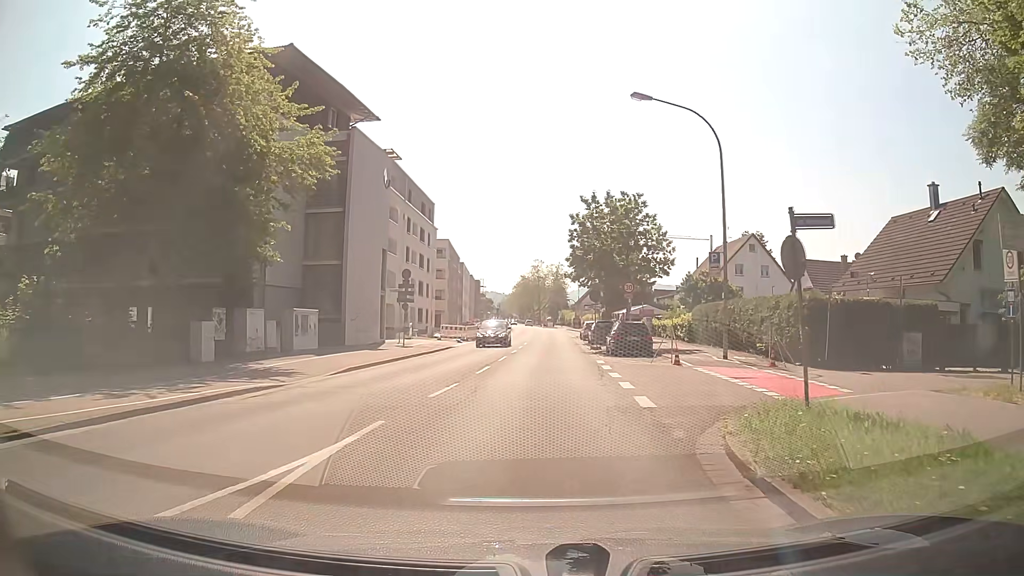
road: secondary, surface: asphalt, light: Day
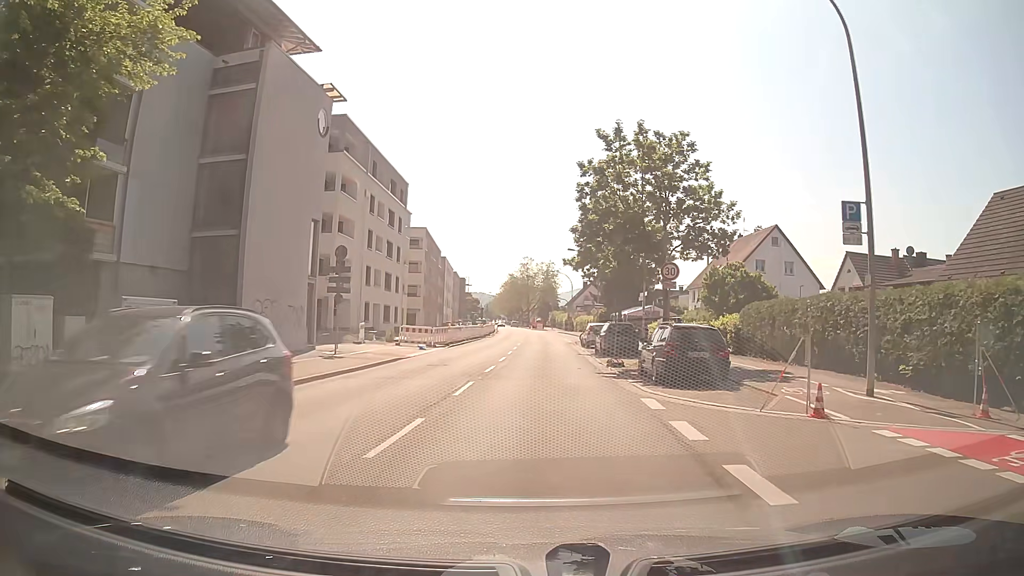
(-0.1, +11.8) m; 0°
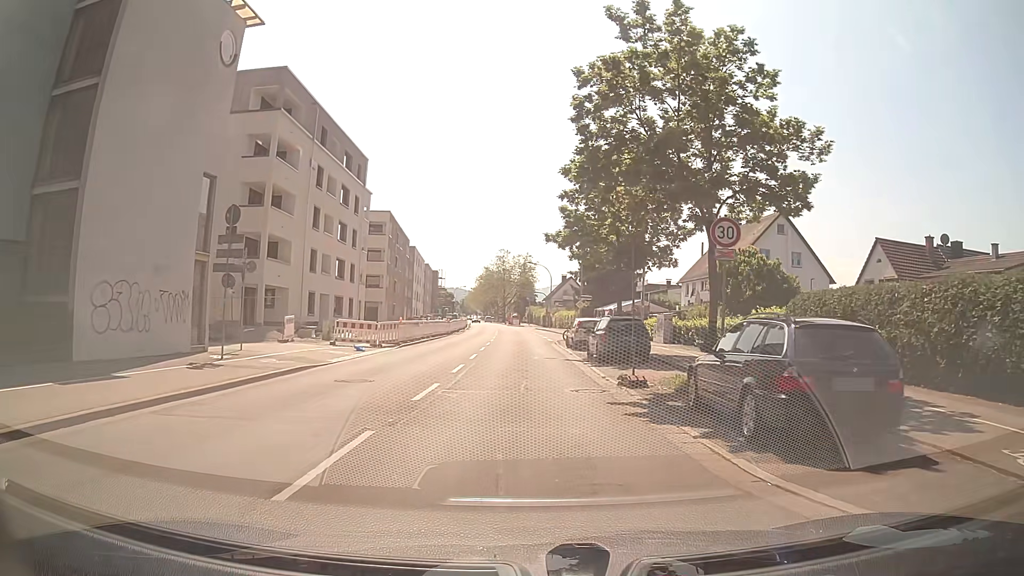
(+0.2, +8.4) m; +1°
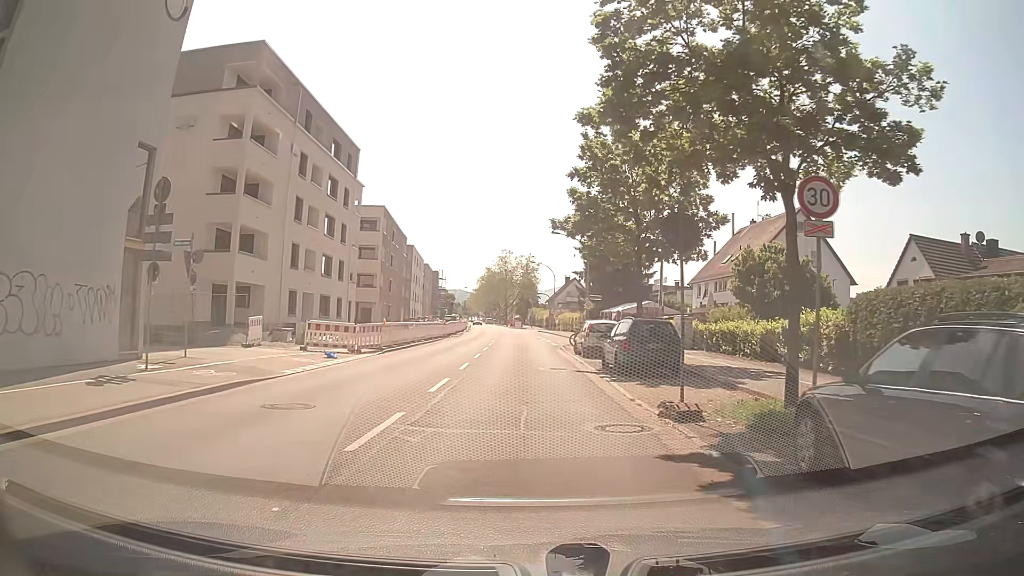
(0.0, +4.3) m; 0°
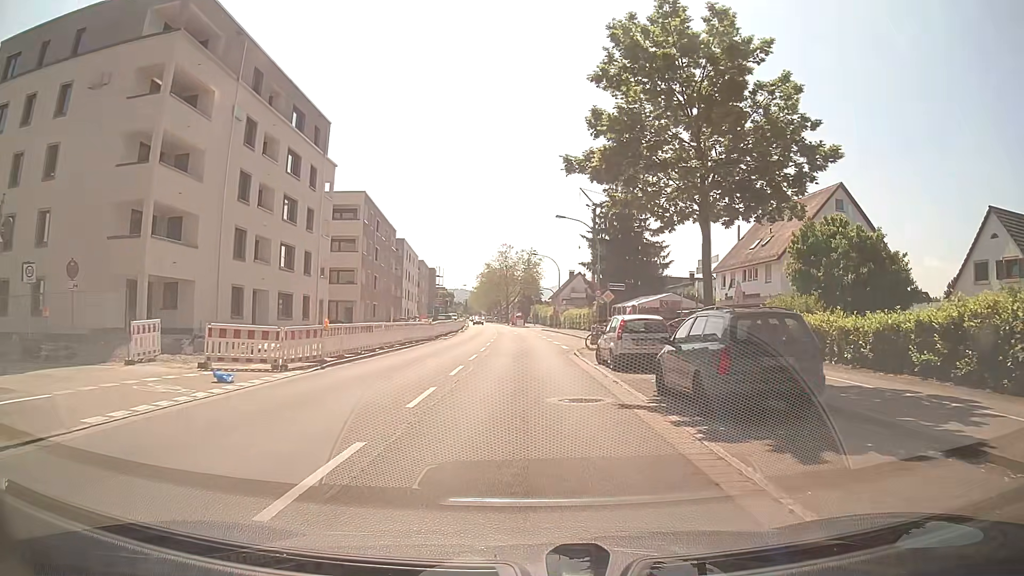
(+0.1, +8.5) m; 0°
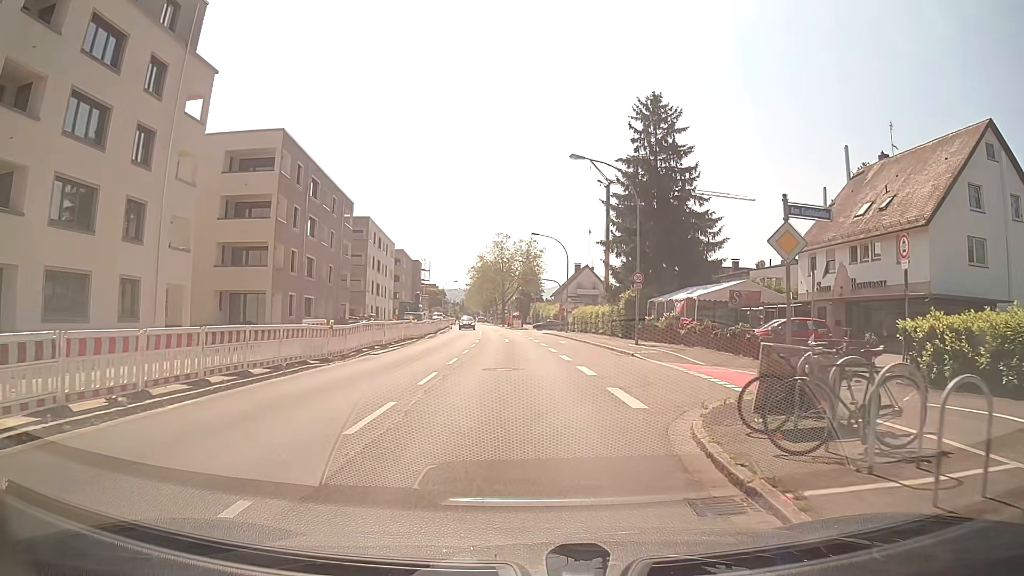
(+0.2, +20.8) m; +1°
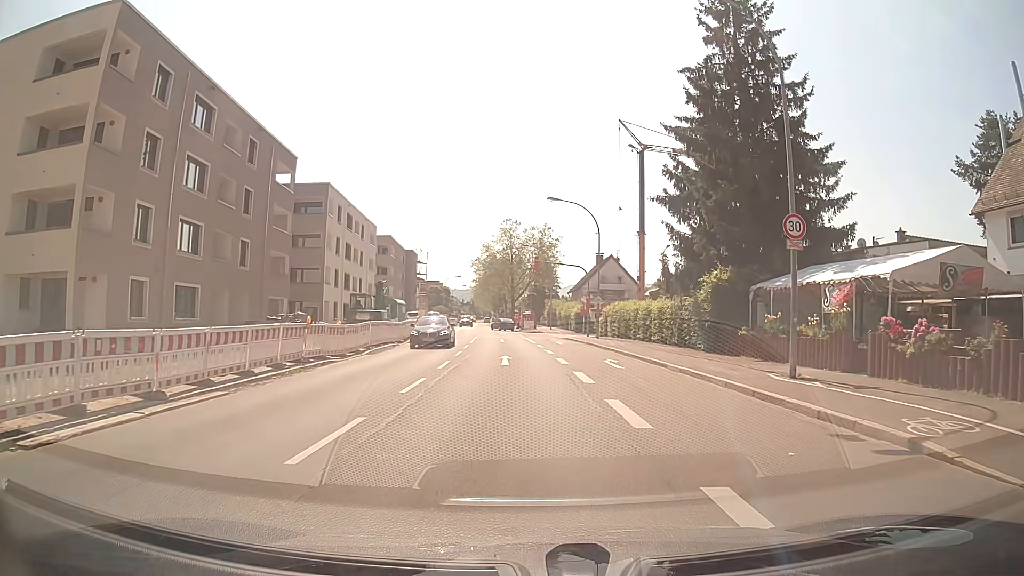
(-0.4, +19.8) m; -2°
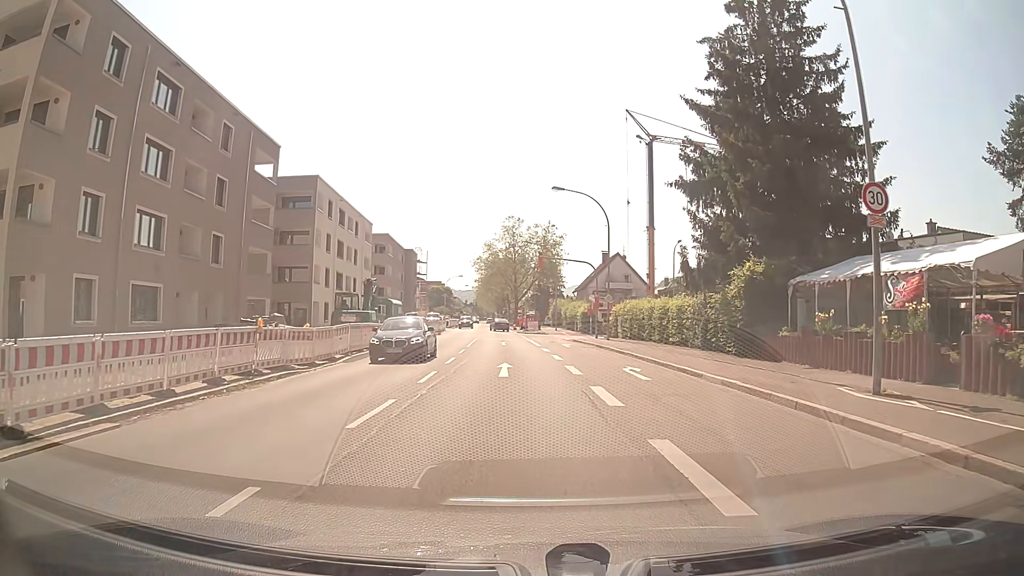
(0.0, +3.9) m; 0°
(0, +10) (0, +20) (-1, +30) (-1, +40) (-2, +50) (-3, +60) (-3, +70) (-4, +80) (-5, +90) (-6, +100) m
